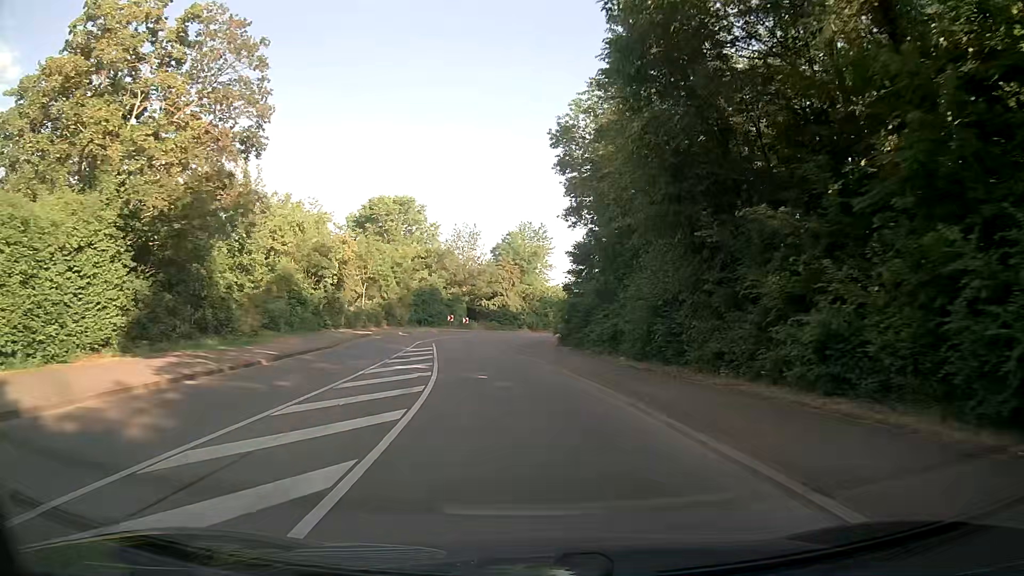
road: secondary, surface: asphalt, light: Day
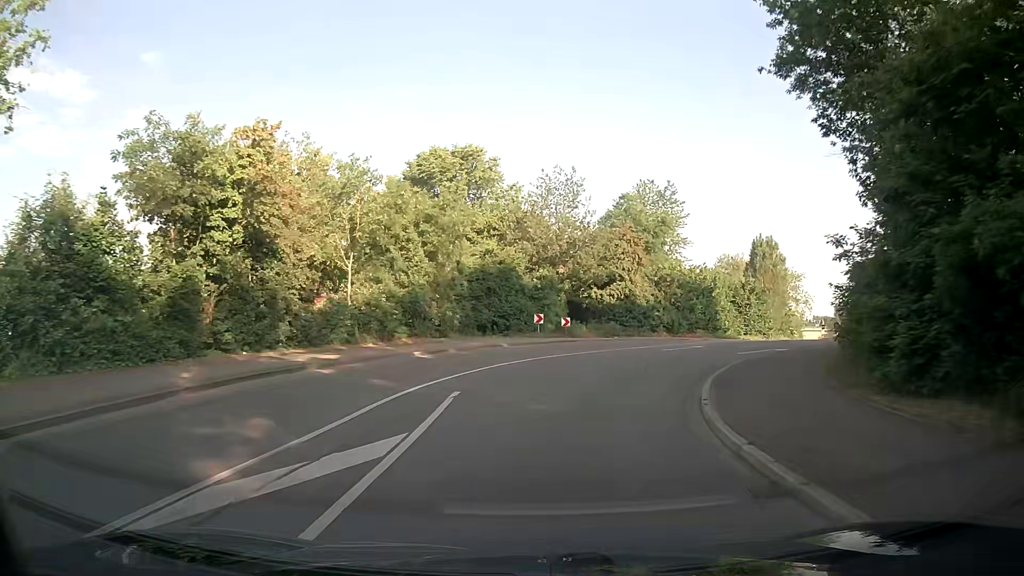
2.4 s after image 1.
(-2.4, +28.2) m; -9°
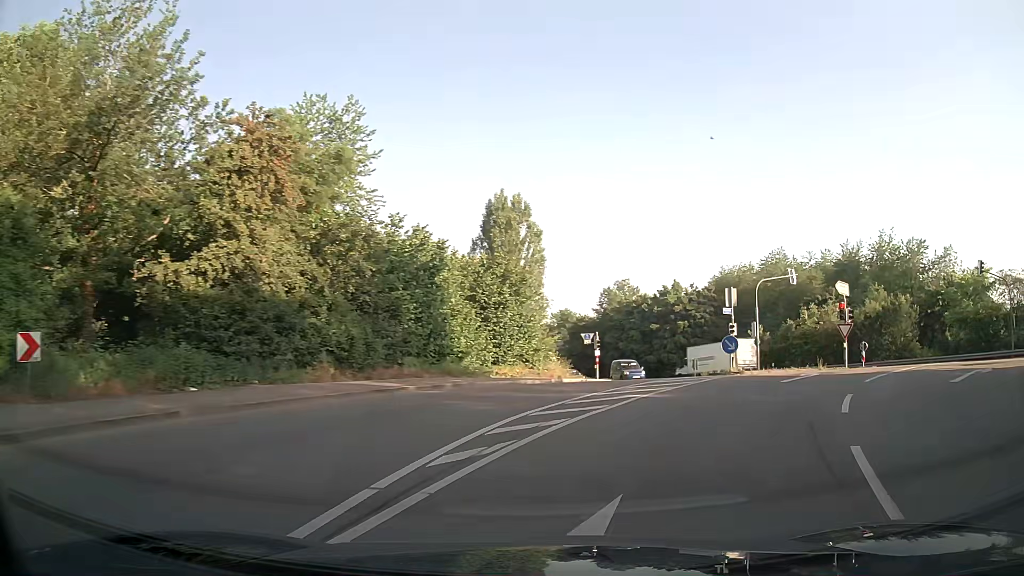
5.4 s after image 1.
(+4.5, +27.8) m; +29°
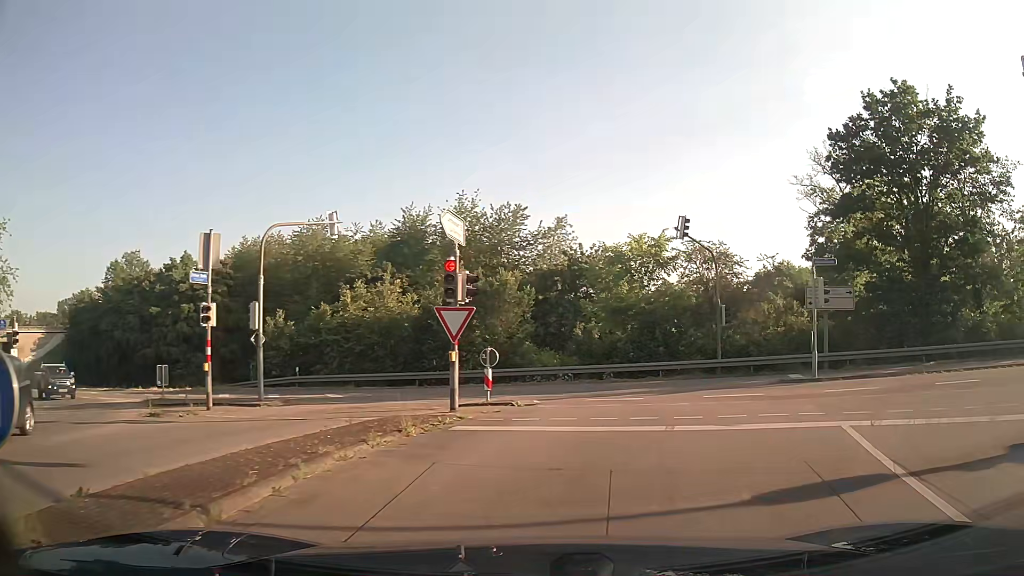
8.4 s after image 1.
(+5.8, +17.6) m; +39°
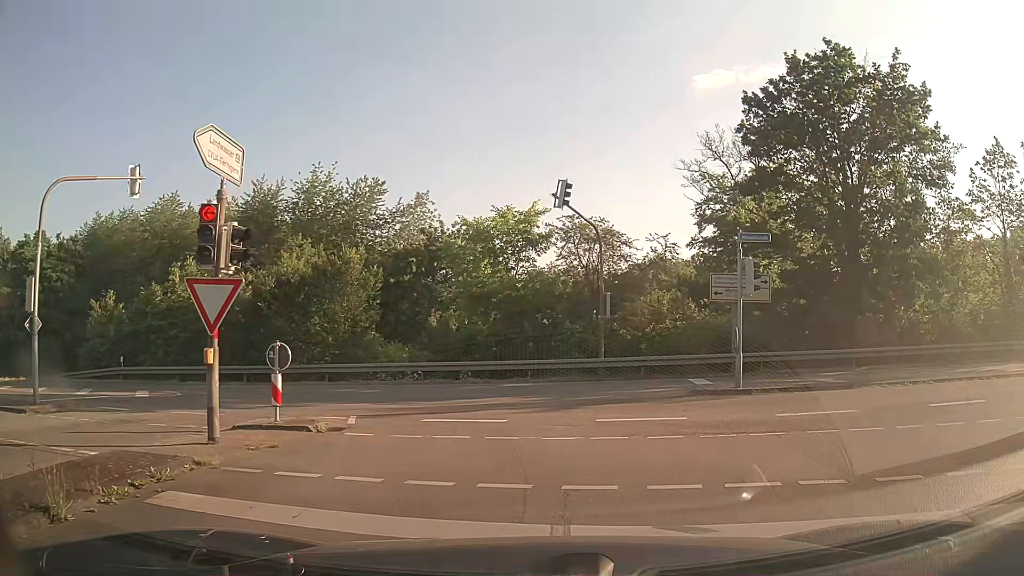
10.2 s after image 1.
(+0.5, +4.9) m; +11°
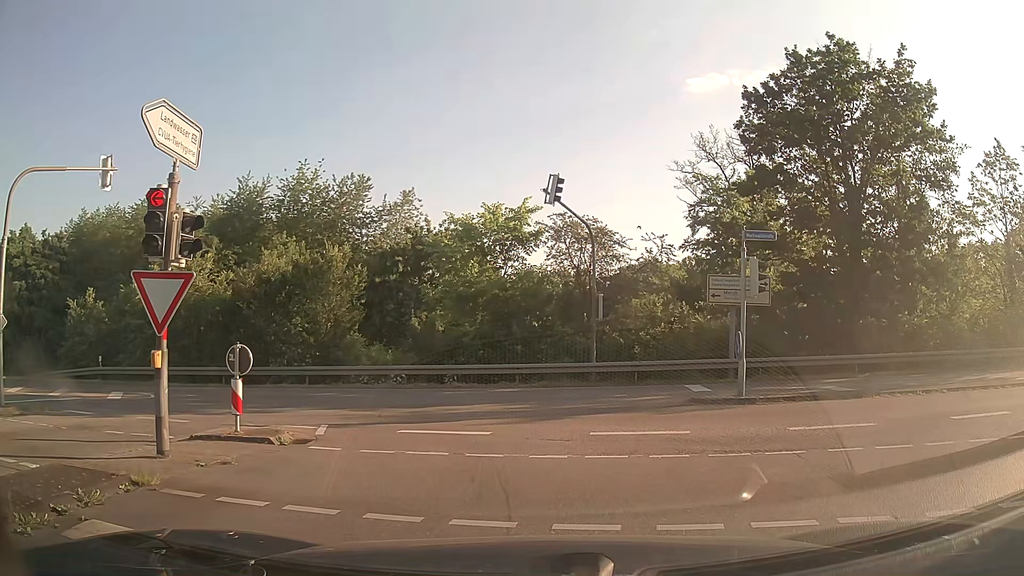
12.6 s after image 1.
(0.0, +1.0) m; 0°
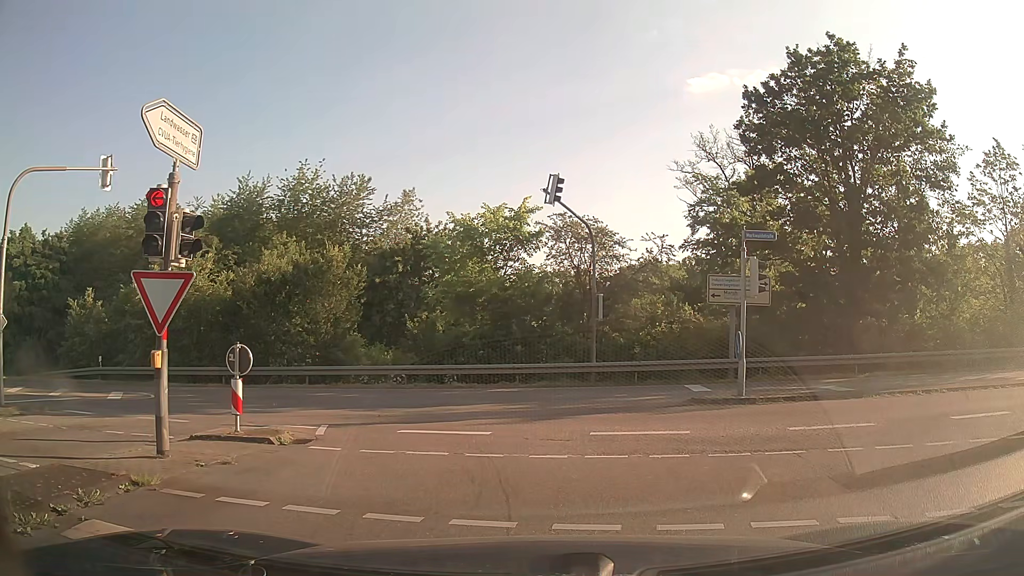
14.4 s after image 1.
(0.0, 0.0) m; 0°
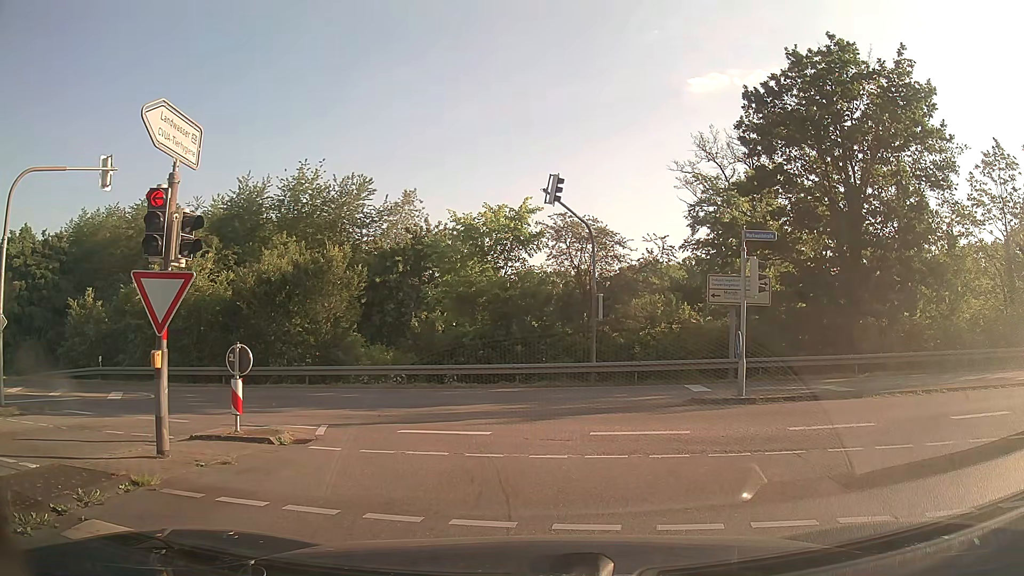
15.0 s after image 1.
(0.0, 0.0) m; 0°
